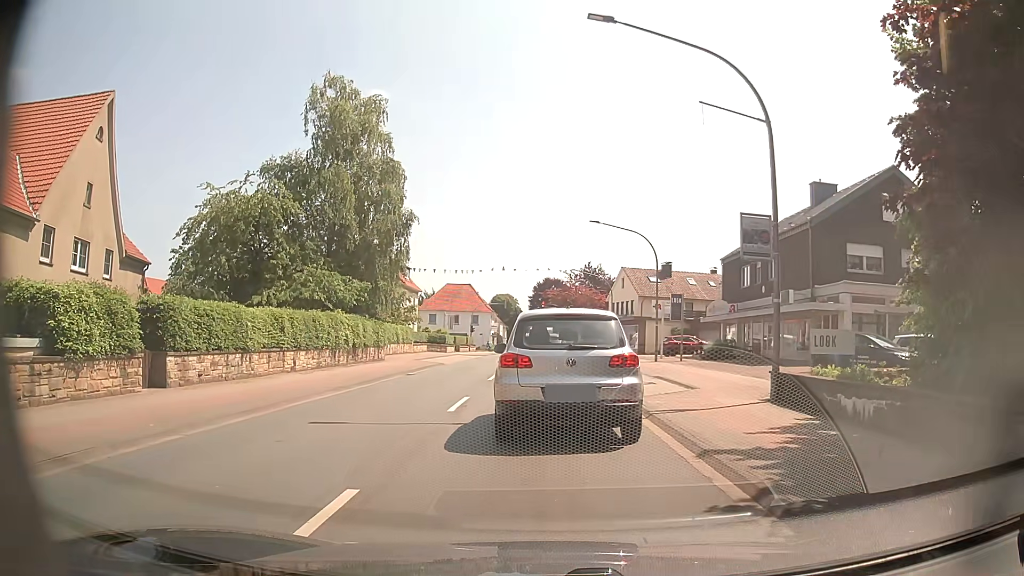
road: primary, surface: asphalt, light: Day
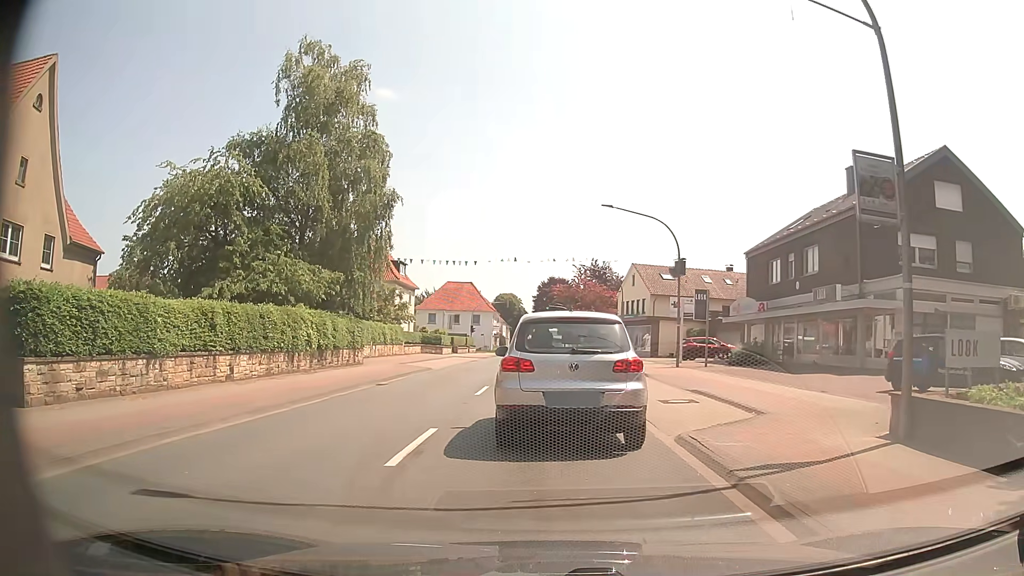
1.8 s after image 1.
(-0.1, +5.0) m; -1°
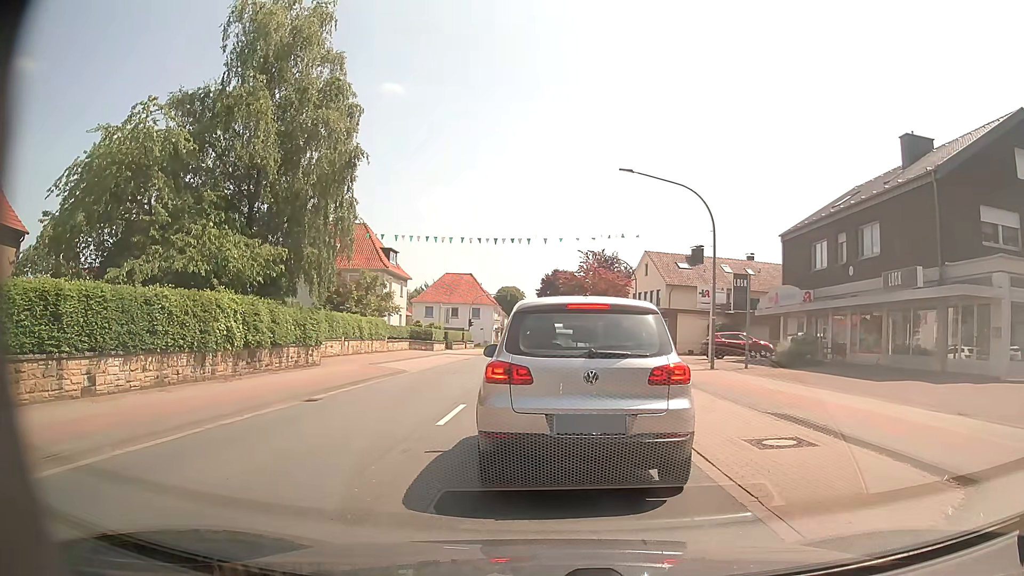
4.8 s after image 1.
(0.0, +6.0) m; -1°
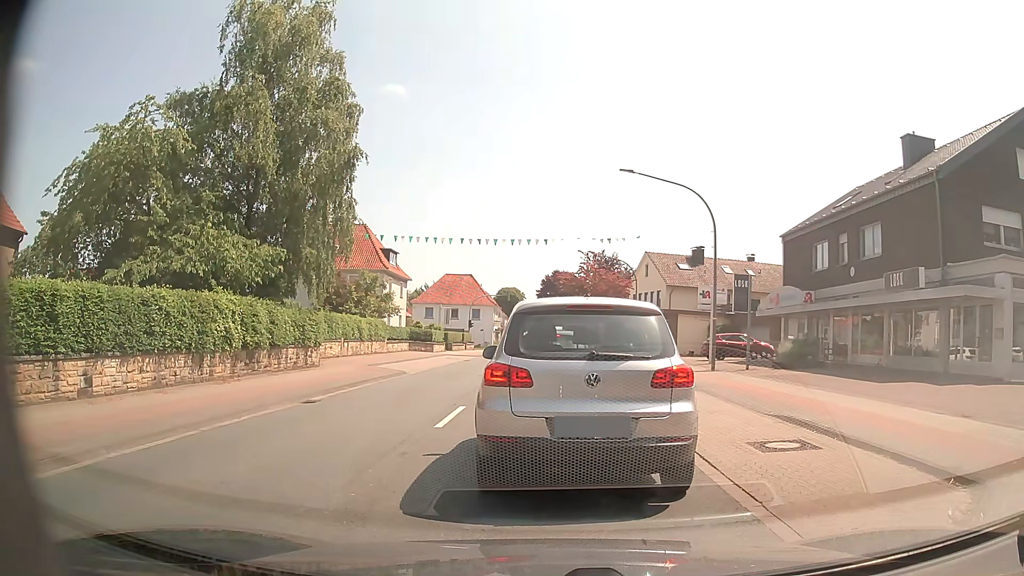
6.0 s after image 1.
(0.0, +0.2) m; 0°
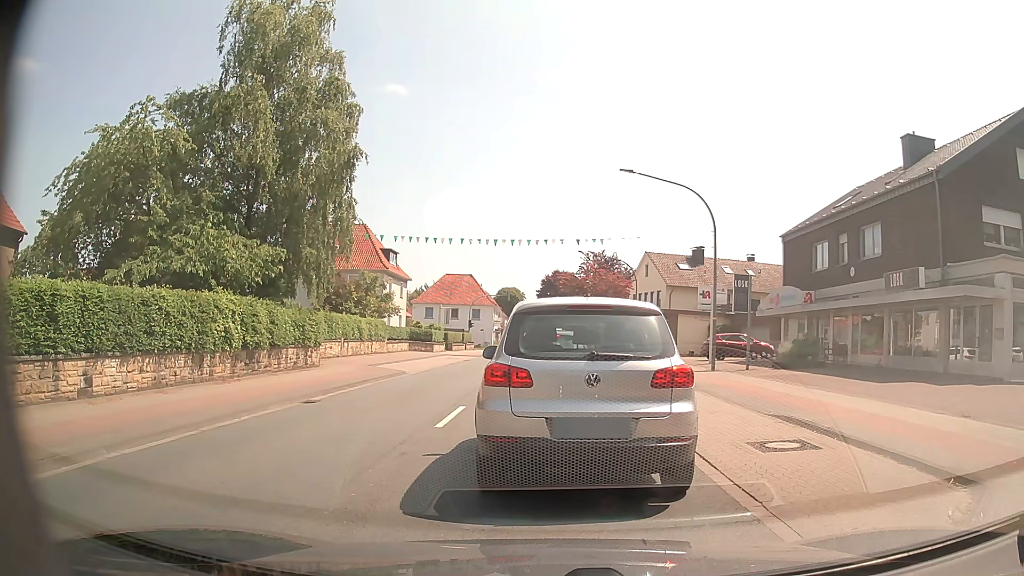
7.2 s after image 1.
(0.0, 0.0) m; 0°
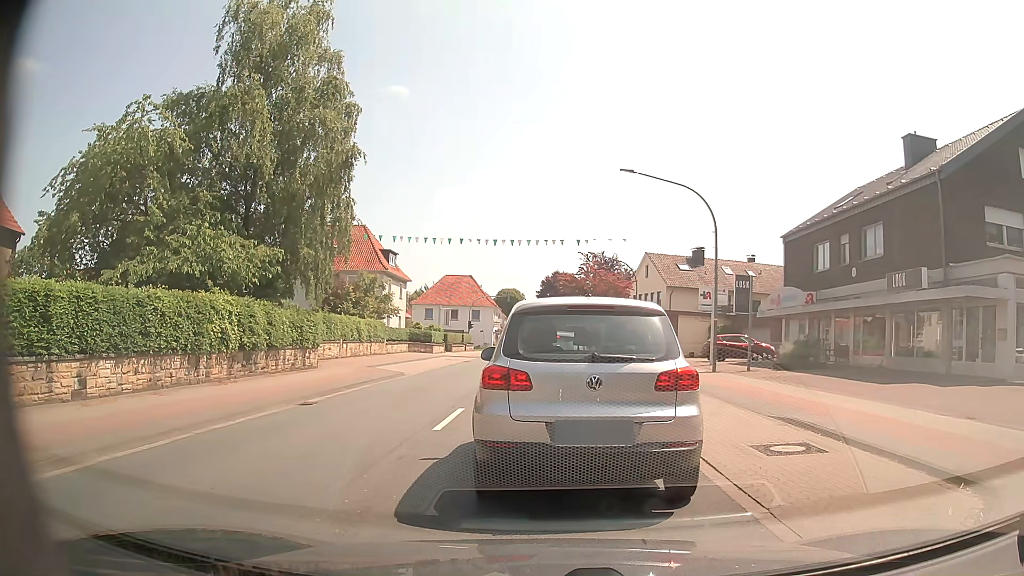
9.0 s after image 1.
(0.0, +0.2) m; 0°
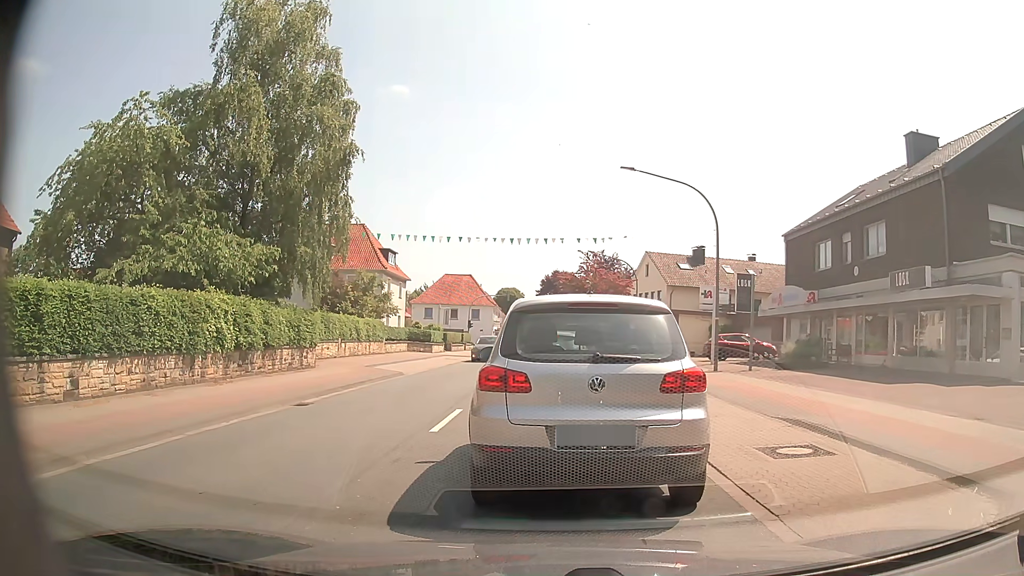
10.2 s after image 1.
(0.0, +0.2) m; 0°
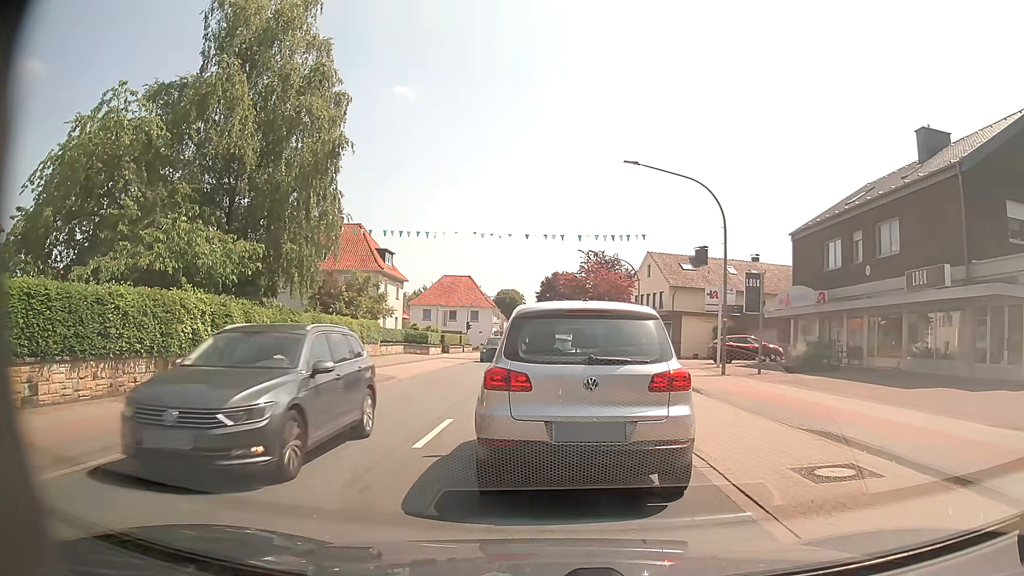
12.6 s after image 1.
(0.0, +1.3) m; +2°
(0, +10) (0, +20) (-1, +30) (-1, +40) (-1, +50) (-1, +60) (-1, +70) (-1, +80) (-2, +90) (-2, +100) m
